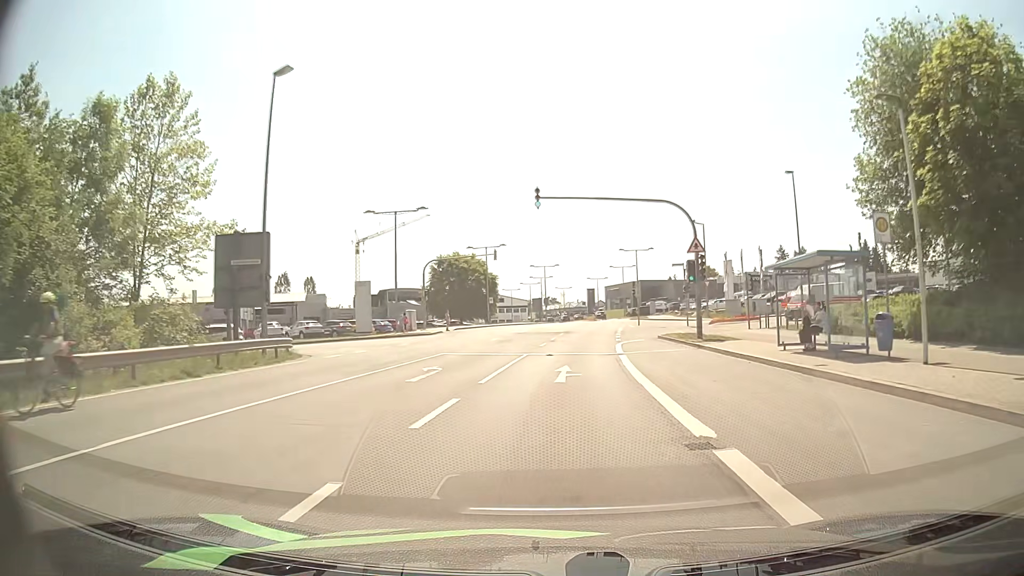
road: secondary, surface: asphalt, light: Day
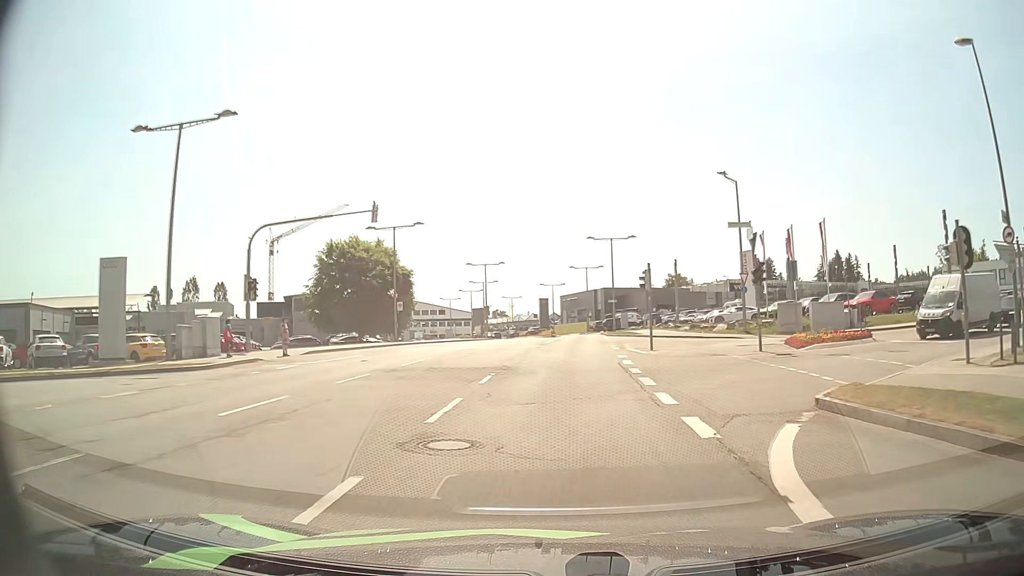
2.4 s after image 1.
(+0.9, +26.2) m; +4°
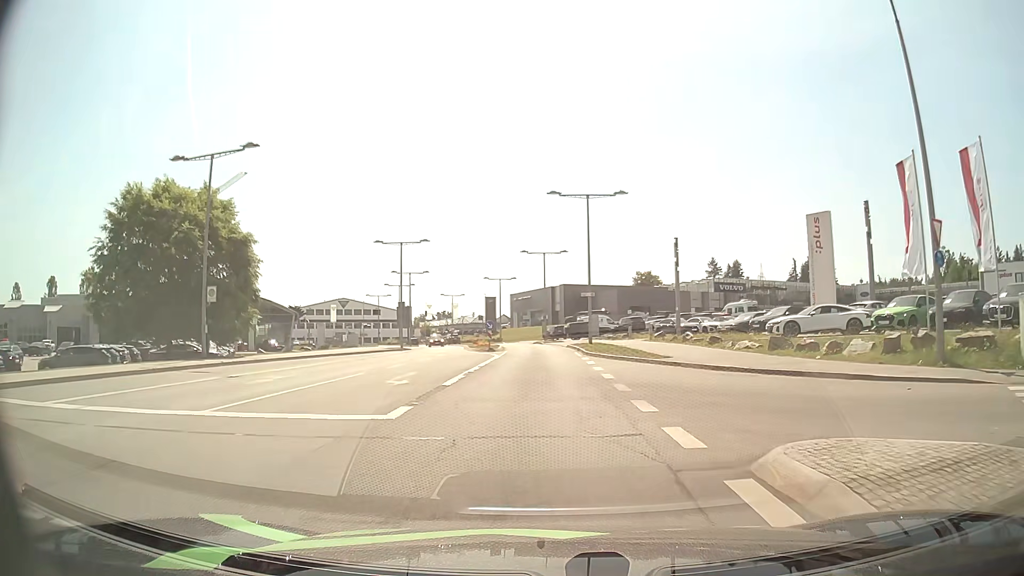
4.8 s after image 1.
(+0.8, +24.6) m; +4°
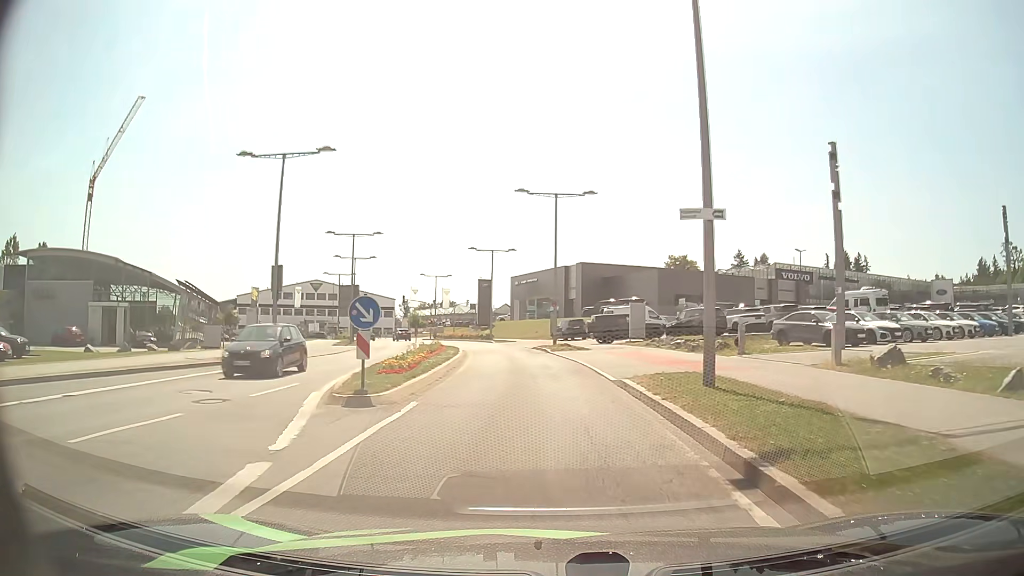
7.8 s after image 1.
(0.0, +28.7) m; -2°
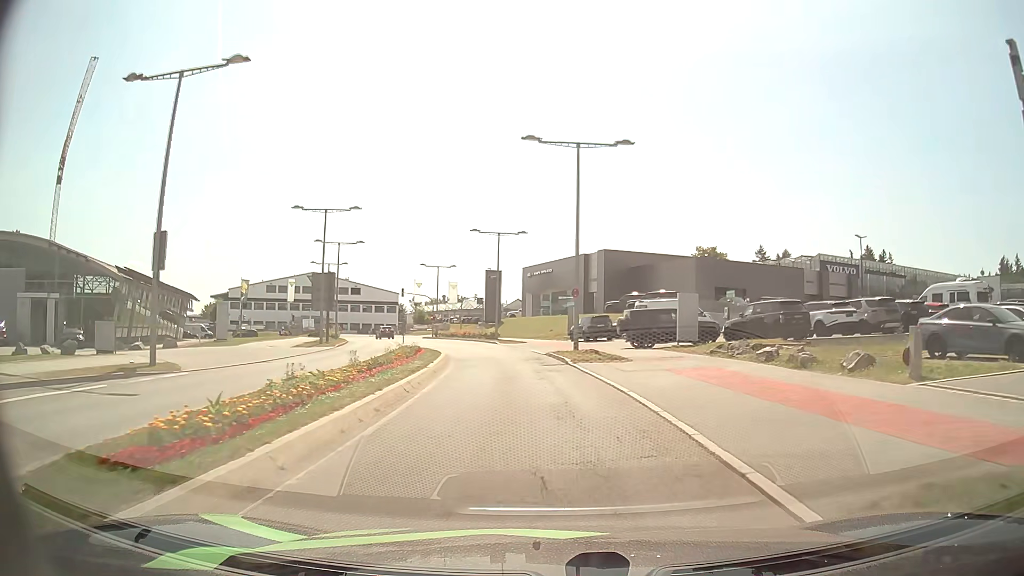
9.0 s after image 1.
(0.0, +11.0) m; 0°
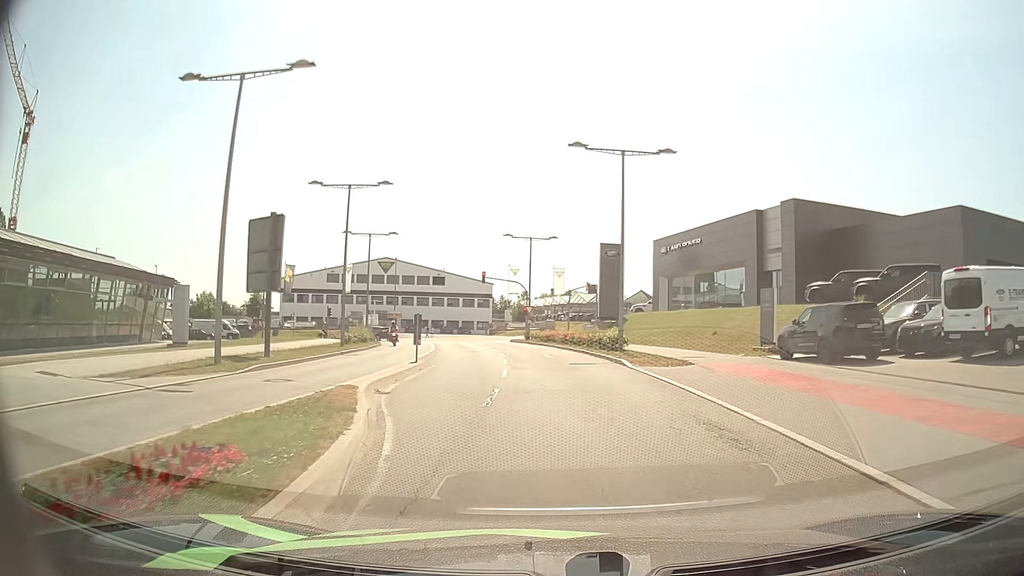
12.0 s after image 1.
(-2.1, +26.6) m; -10°
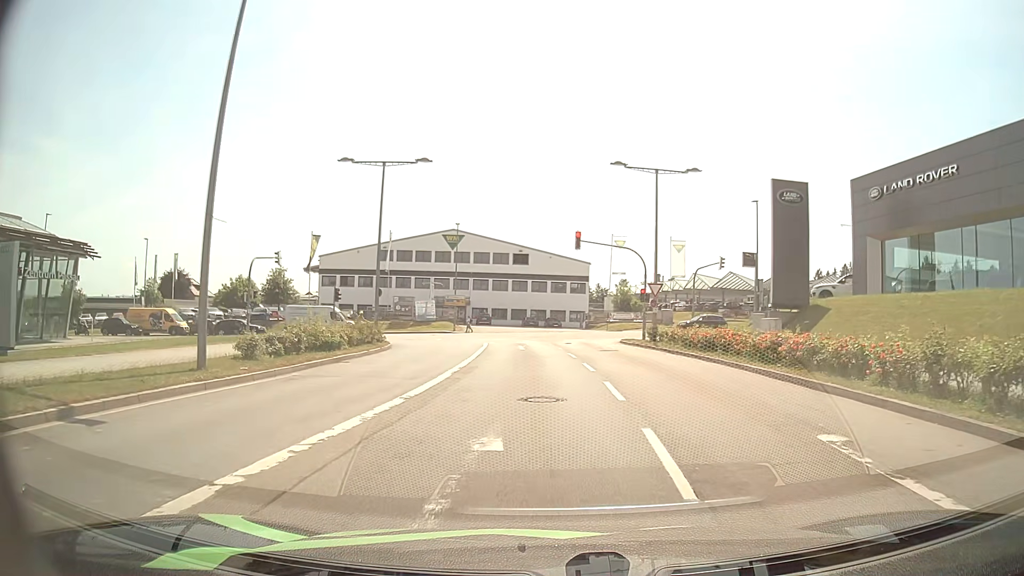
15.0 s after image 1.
(-1.9, +23.8) m; -7°
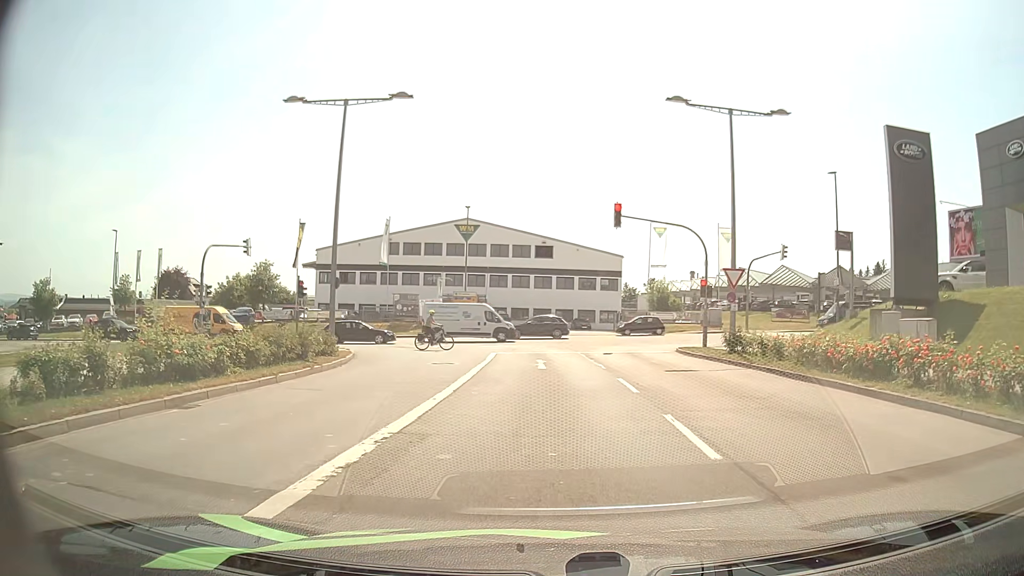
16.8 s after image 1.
(-0.3, +10.4) m; -3°
(0, +10) (0, +20) (-1, +30) (-3, +40) (-10, +47) (-19, +51) (-29, +52) (-39, +51) (-49, +51) (-59, +50) m
